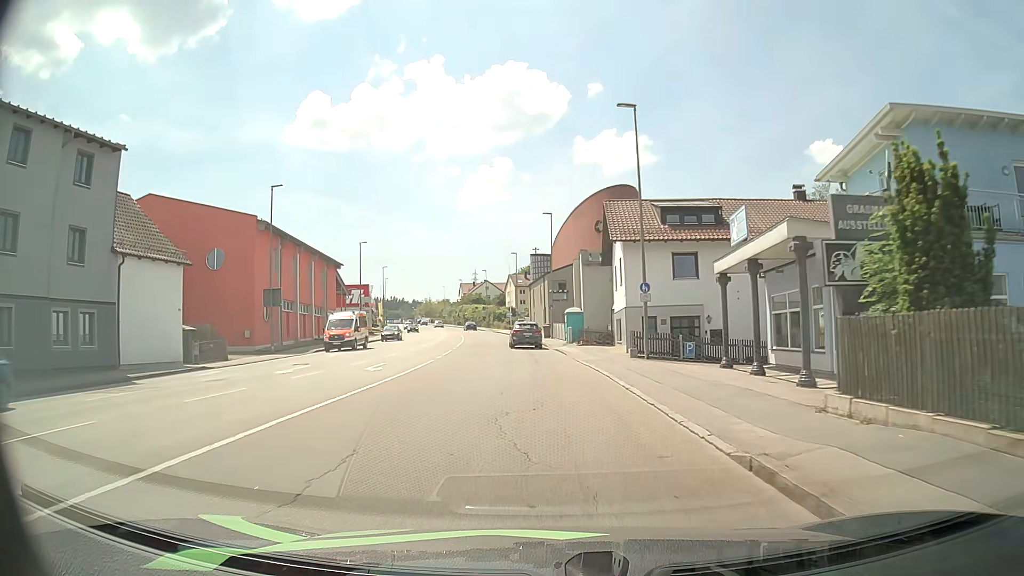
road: tertiary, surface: asphalt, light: Day
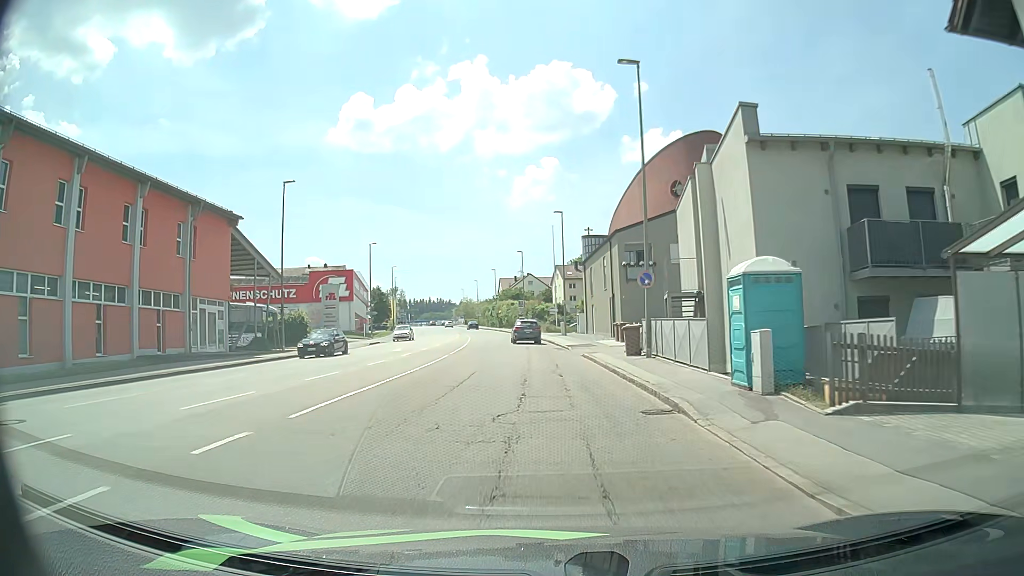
(-1.3, +32.9) m; -4°
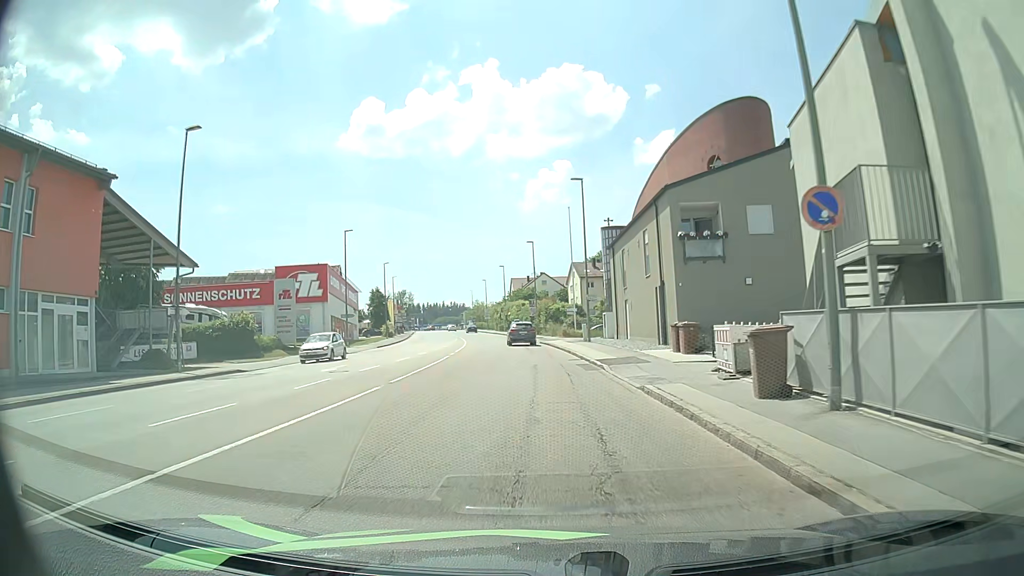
(0.0, +13.8) m; -1°
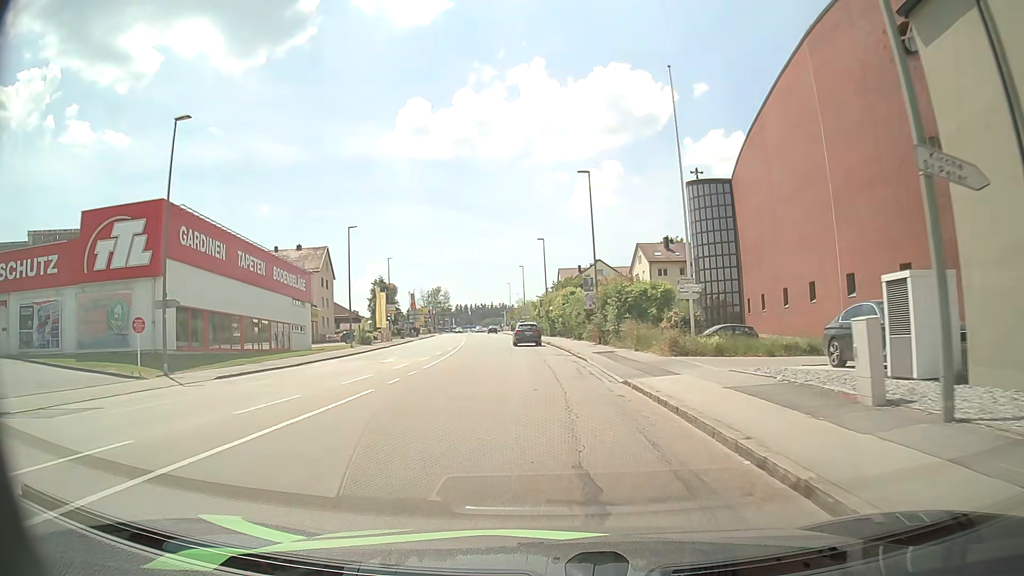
(-0.8, +35.1) m; -4°
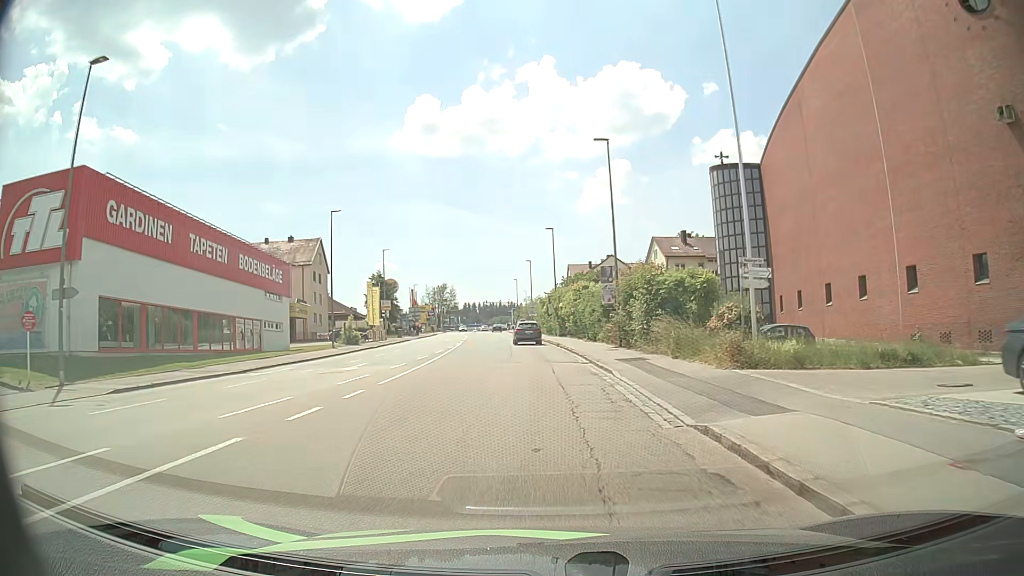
(0.0, +7.0) m; 0°
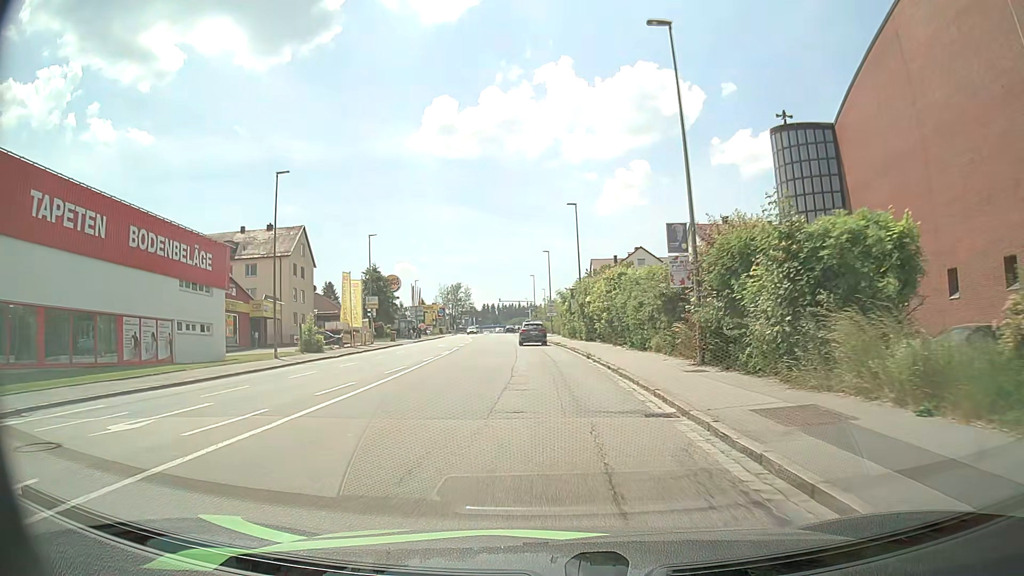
(-0.3, +14.0) m; -2°
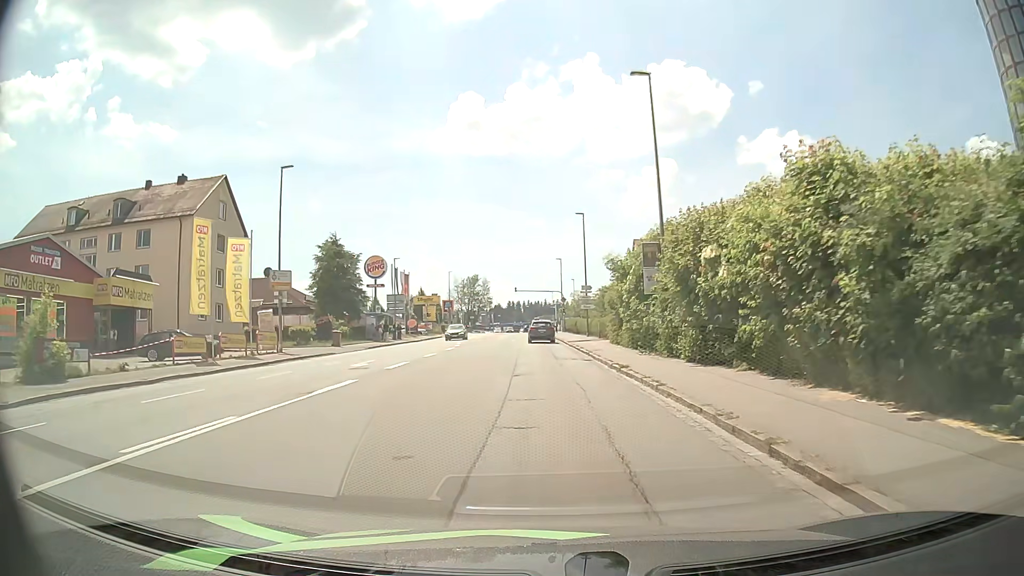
(-0.7, +27.5) m; -2°
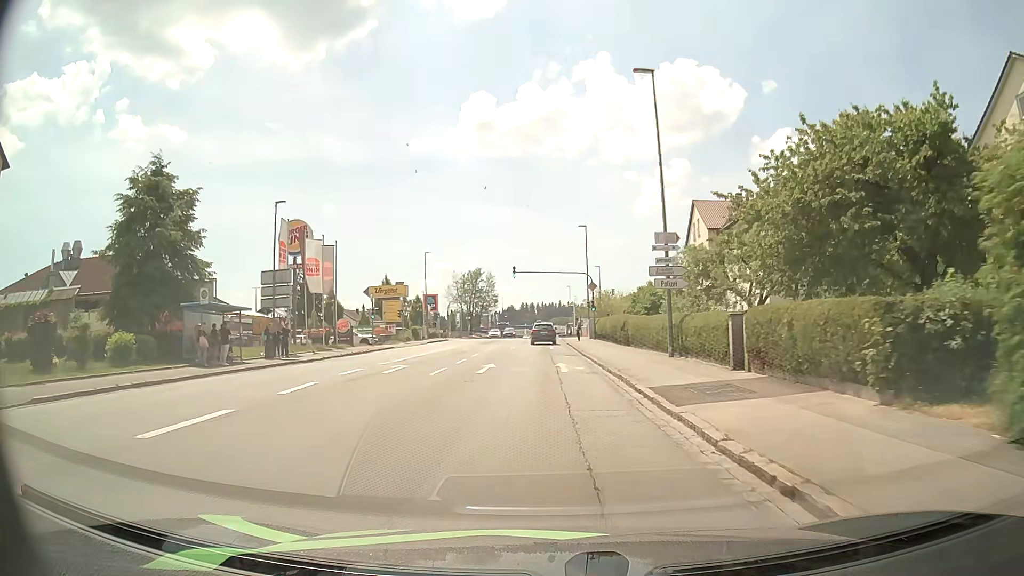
(-0.3, +33.3) m; -1°
(0, +10) (0, +20) (0, +30) (0, +40) (0, +50) (0, +60) (0, +70) (0, +80) (0, +90) (0, +100) m
